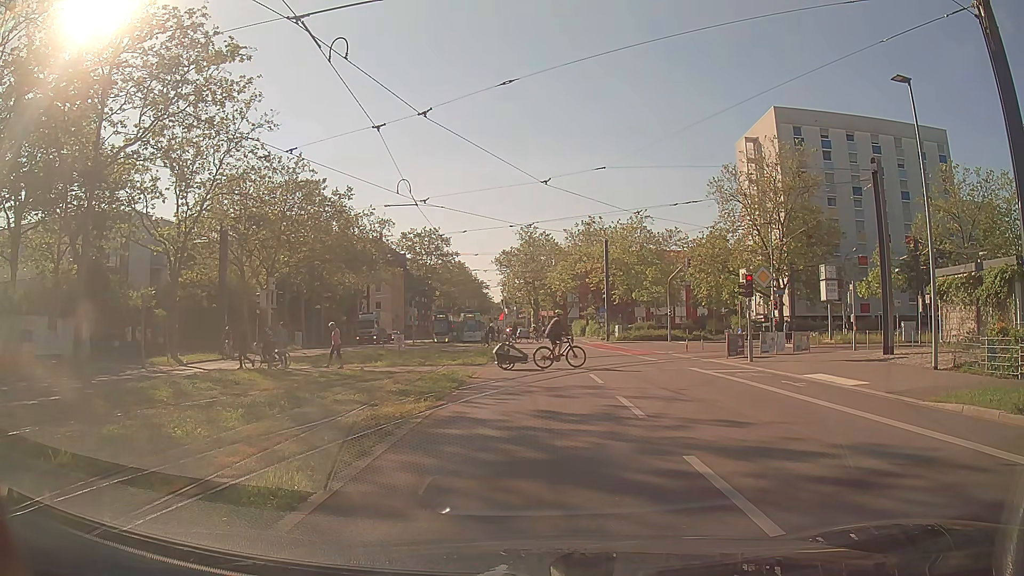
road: secondary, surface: asphalt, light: Day
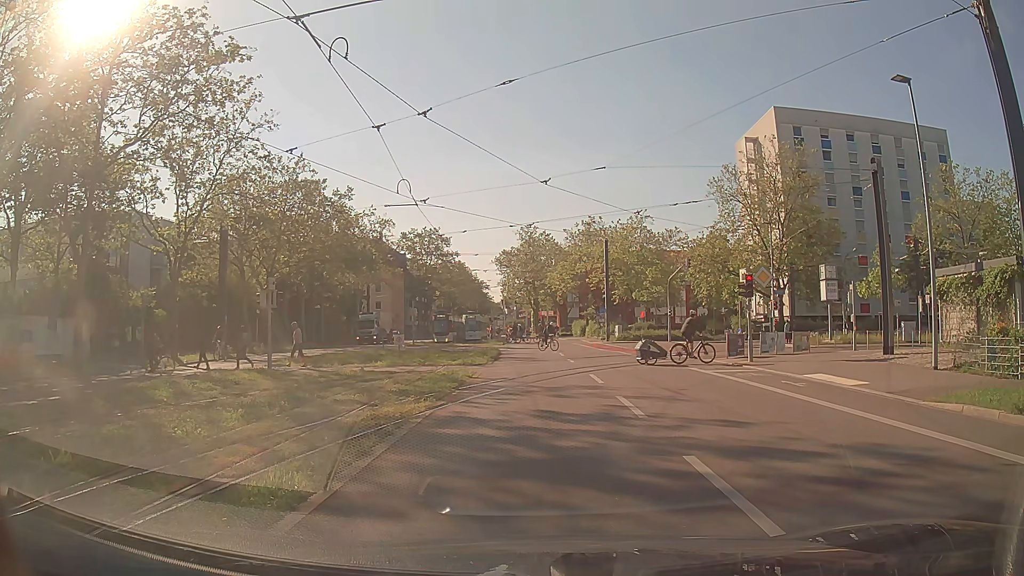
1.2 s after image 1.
(0.0, 0.0) m; 0°
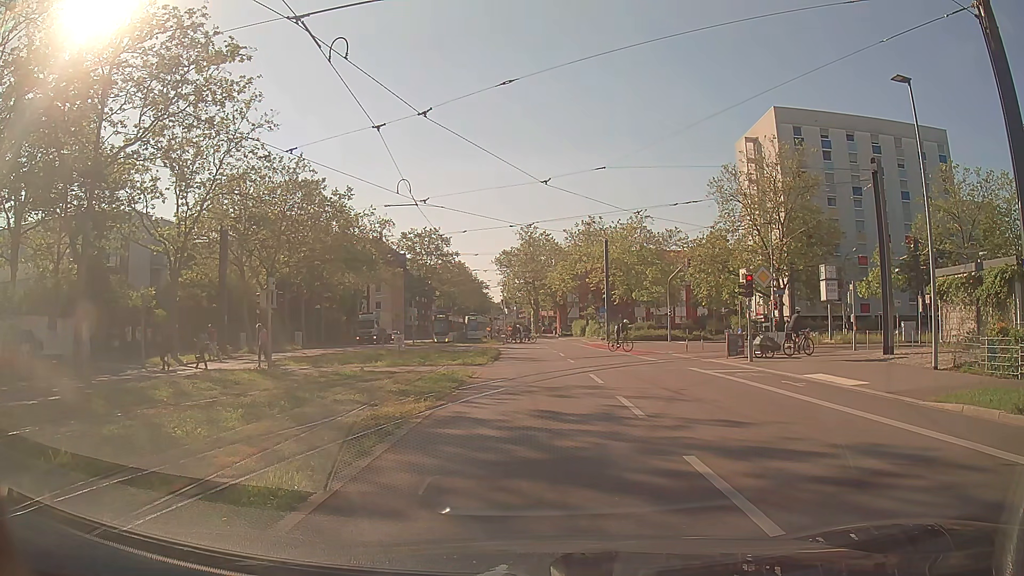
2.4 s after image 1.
(0.0, 0.0) m; 0°
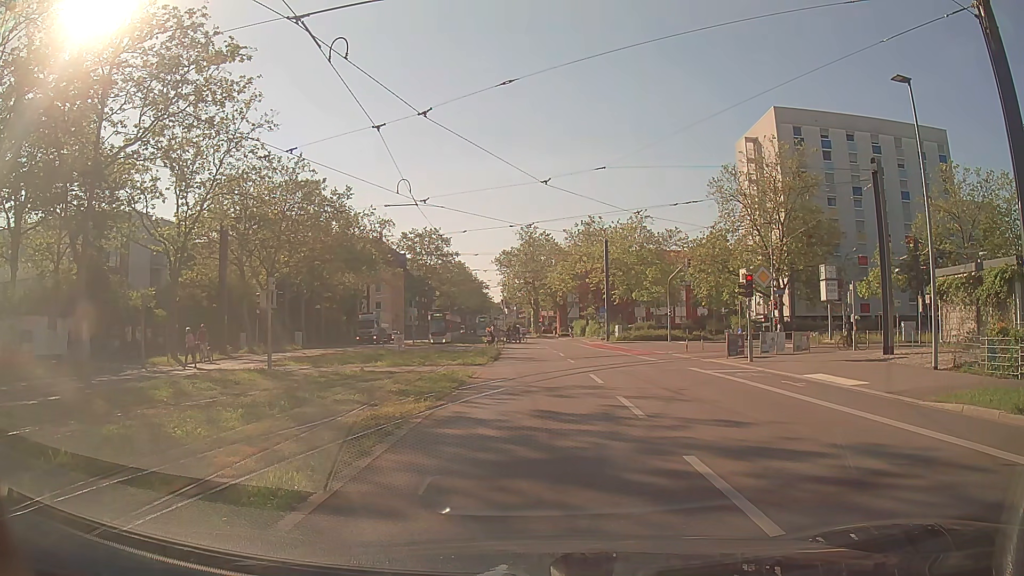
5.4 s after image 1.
(0.0, 0.0) m; 0°
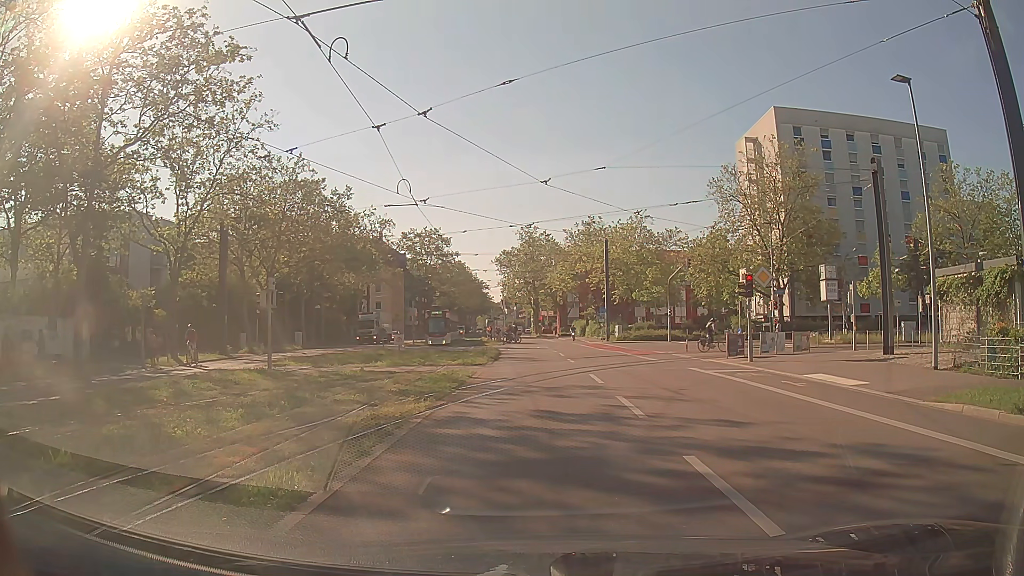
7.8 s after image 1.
(0.0, 0.0) m; 0°
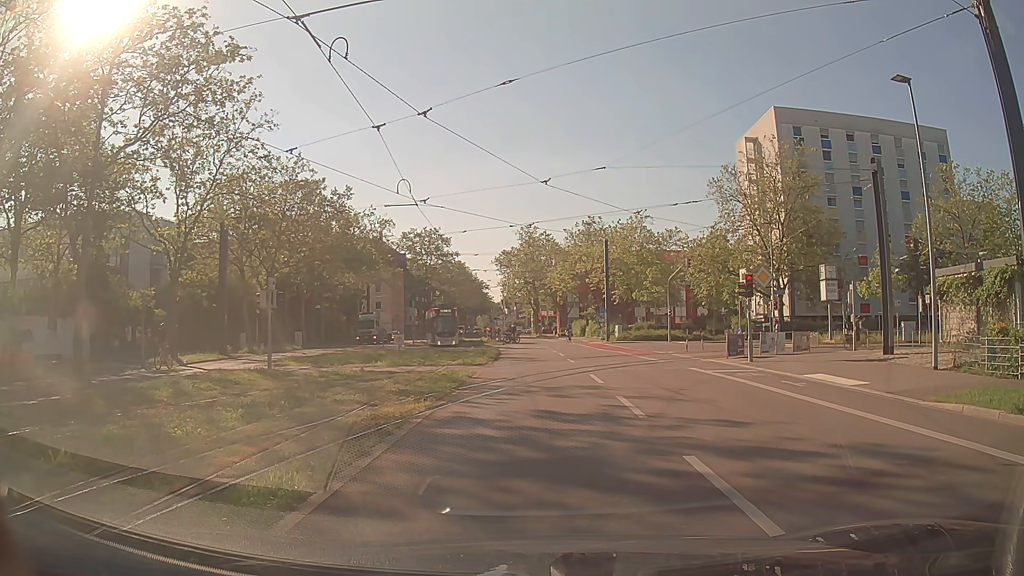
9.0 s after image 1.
(0.0, 0.0) m; 0°
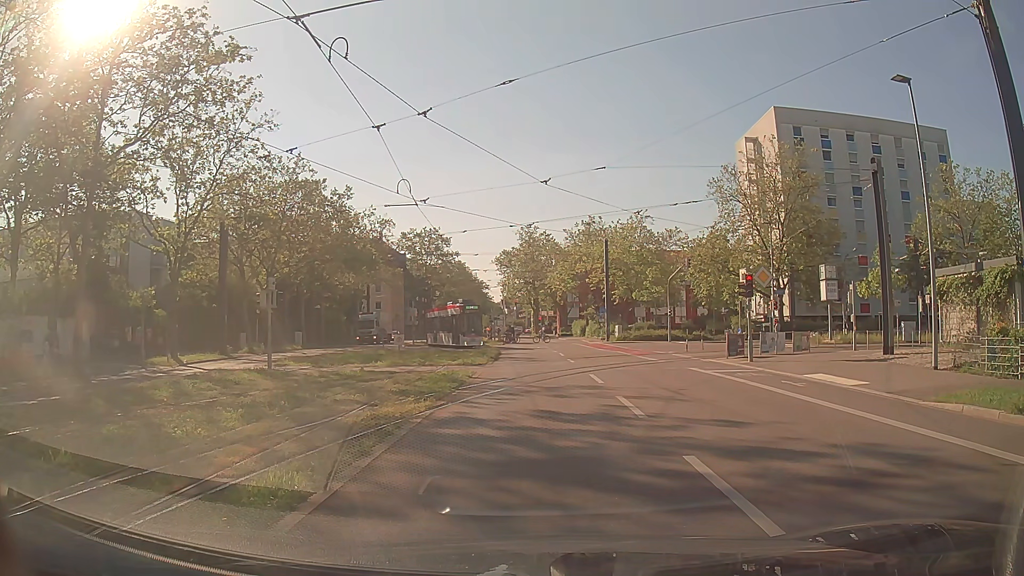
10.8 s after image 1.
(0.0, 0.0) m; 0°
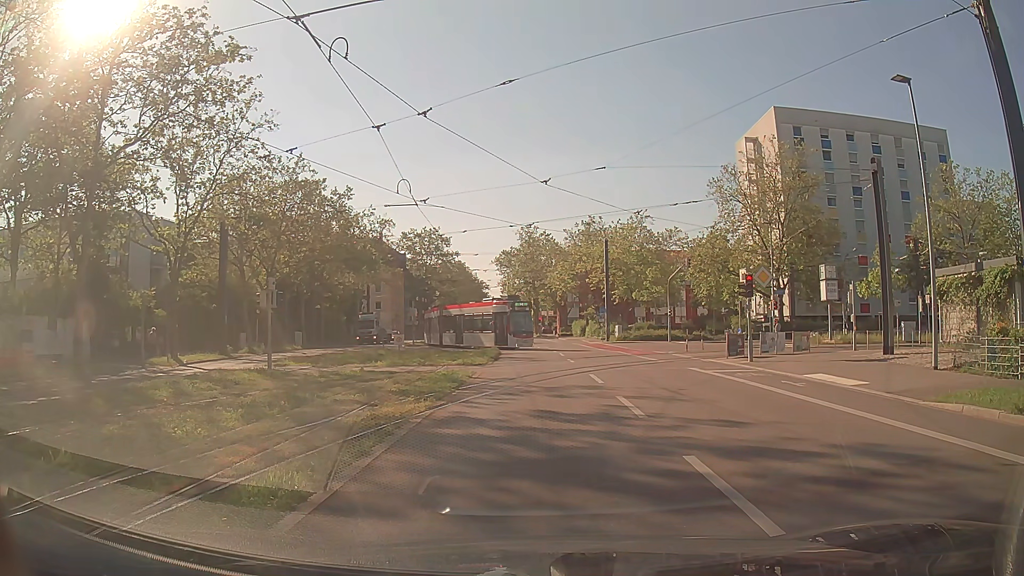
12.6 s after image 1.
(0.0, 0.0) m; 0°
